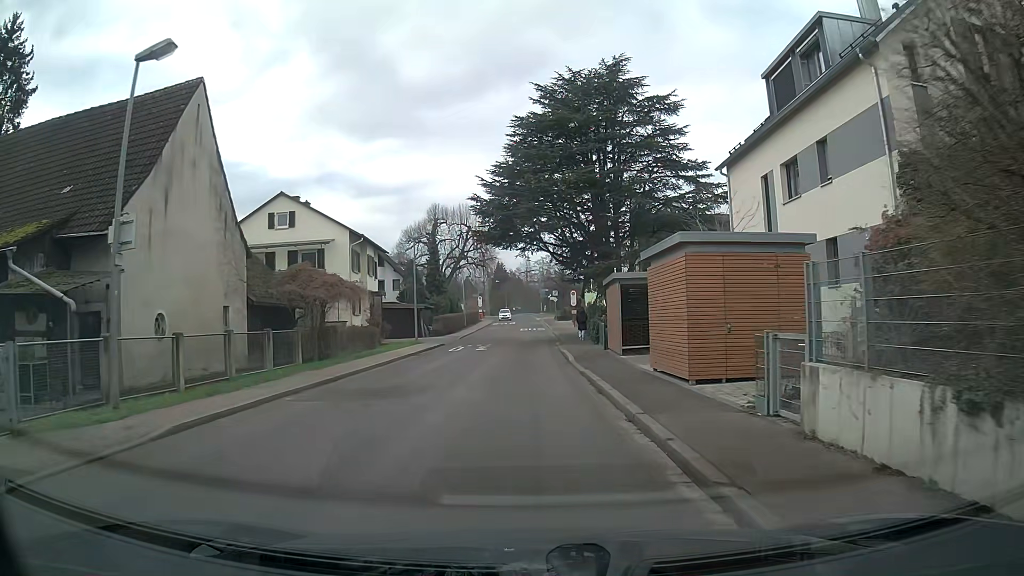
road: tertiary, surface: asphalt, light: Day
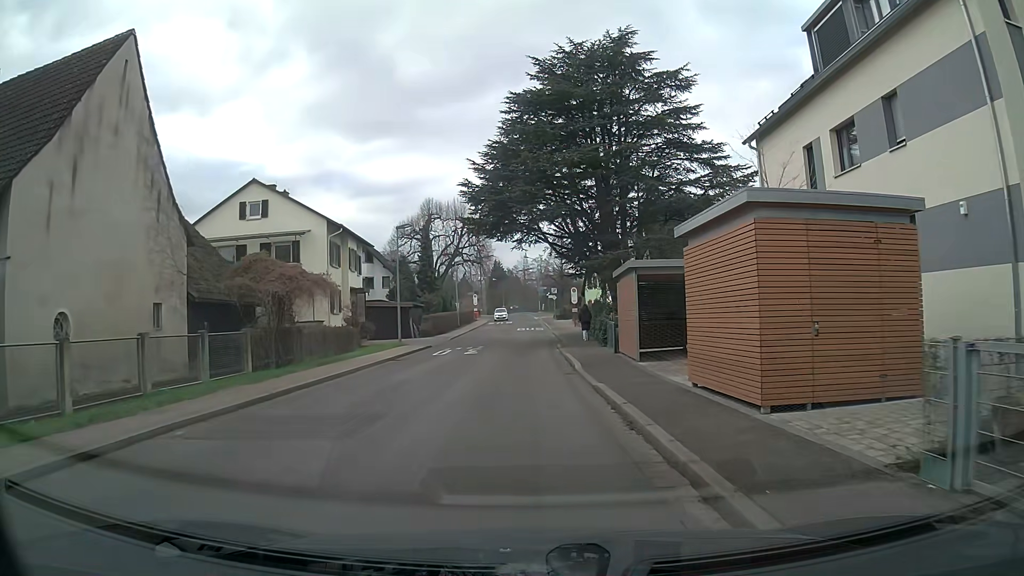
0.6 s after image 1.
(+0.1, +4.3) m; +1°
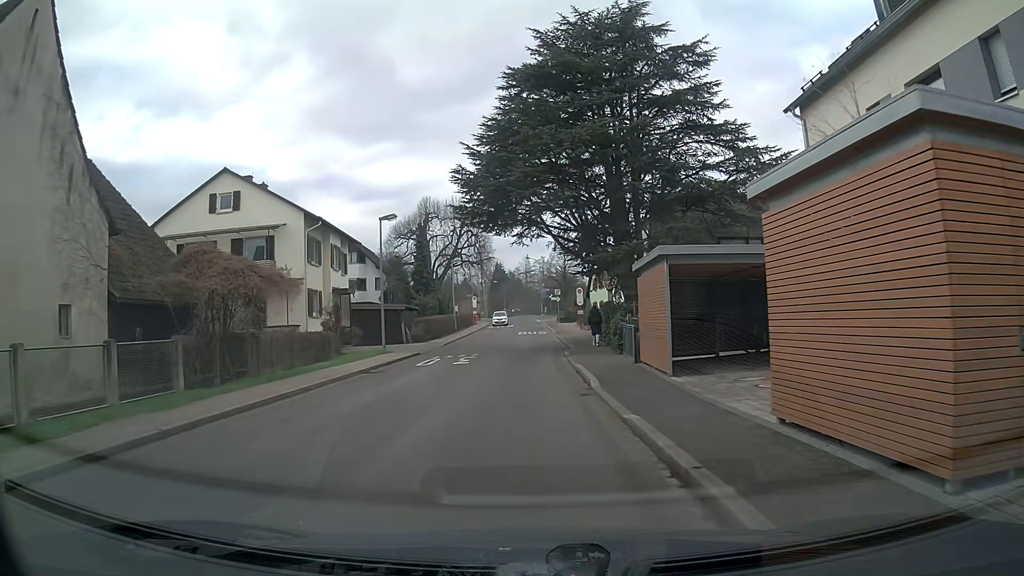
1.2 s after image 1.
(0.0, +4.3) m; -1°
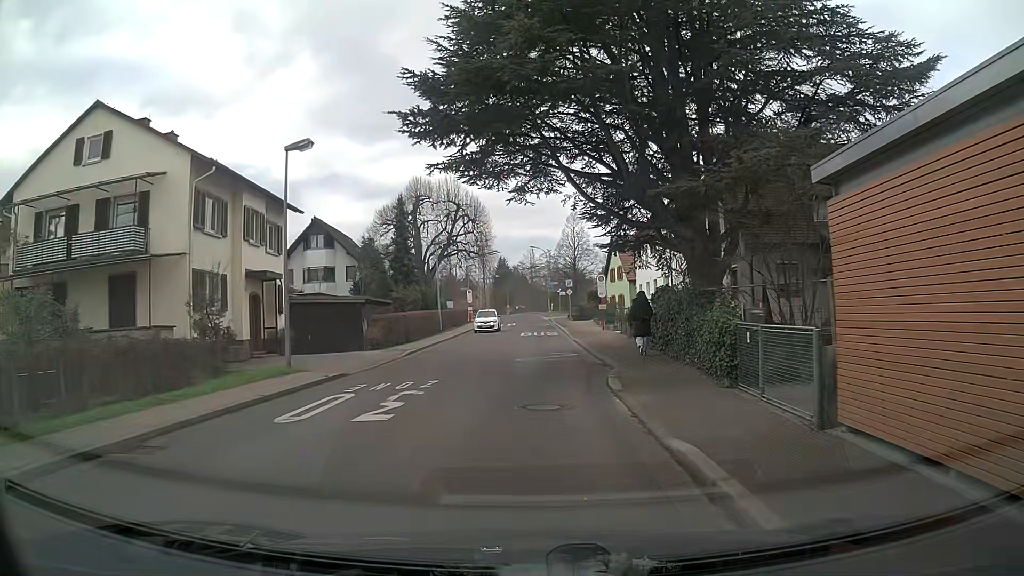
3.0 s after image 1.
(+0.1, +12.7) m; +1°
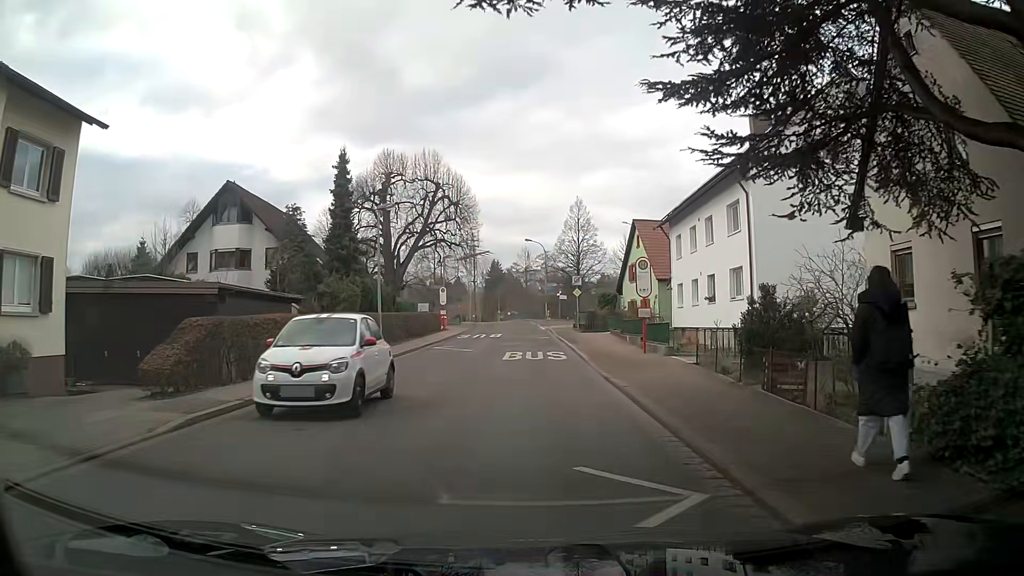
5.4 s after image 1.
(-0.2, +16.6) m; -1°
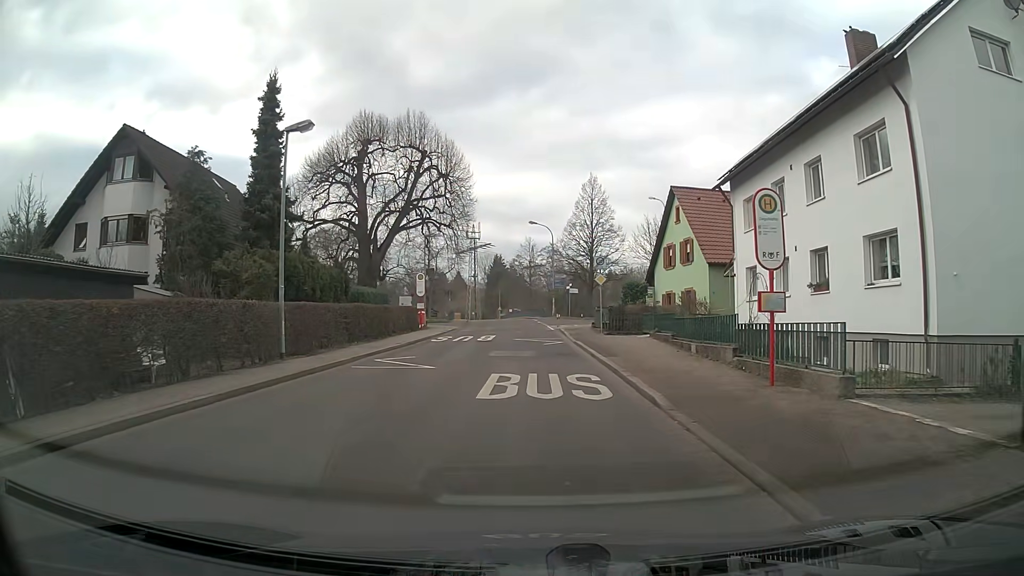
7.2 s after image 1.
(+0.1, +12.3) m; 0°
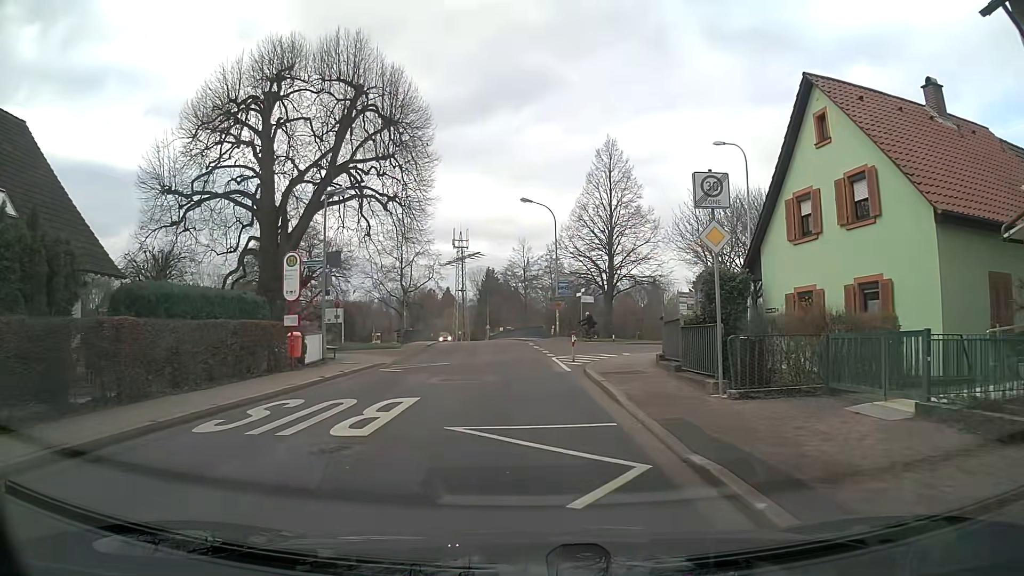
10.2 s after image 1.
(+0.3, +20.8) m; 0°
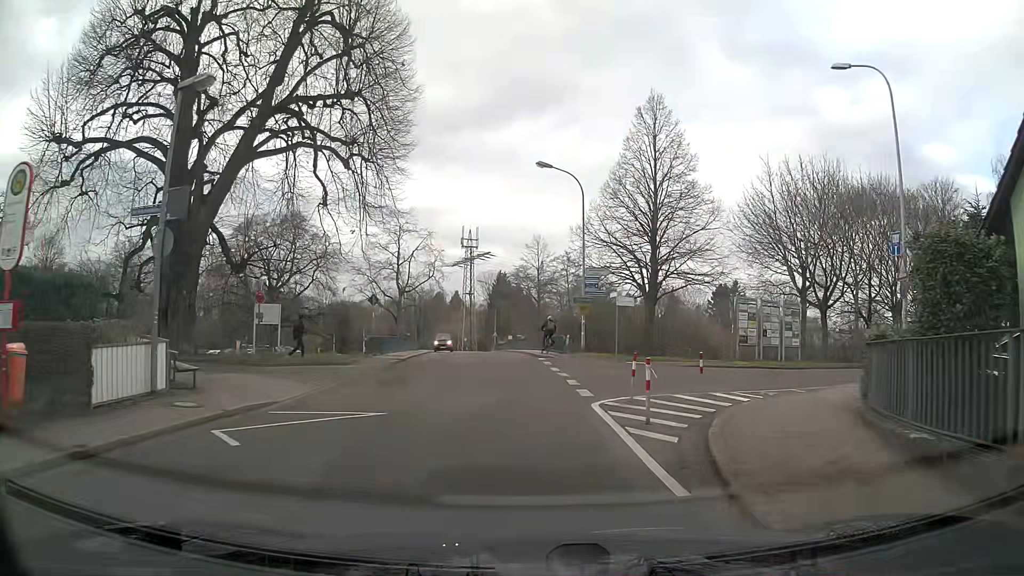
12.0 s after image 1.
(0.0, +12.1) m; 0°
(0, +10) (-1, +20) (-1, +30) (-2, +40) (-3, +50) (-5, +60) (-6, +70) (-8, +79) (-10, +89) (-11, +99) m
